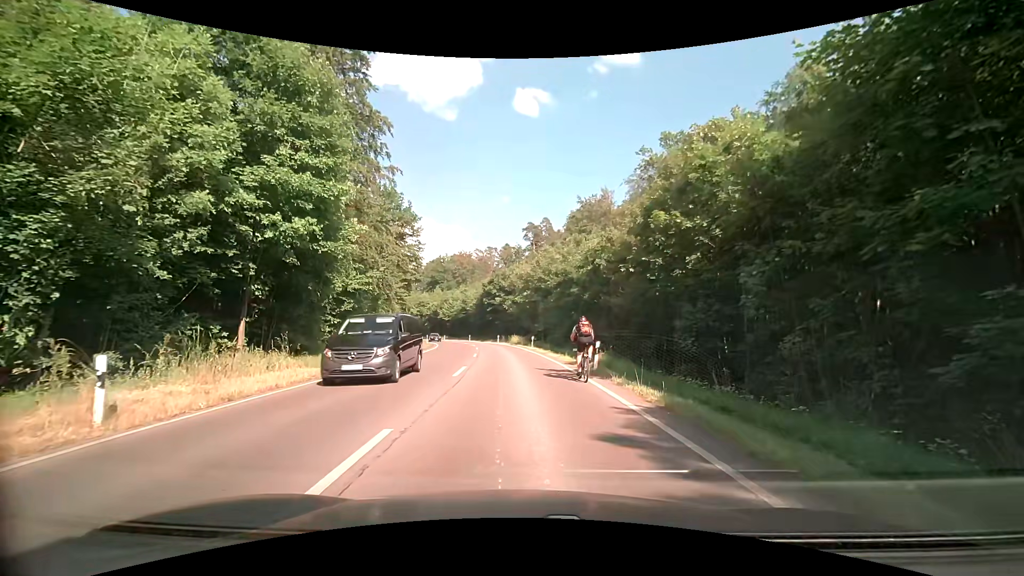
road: secondary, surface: asphalt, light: Day
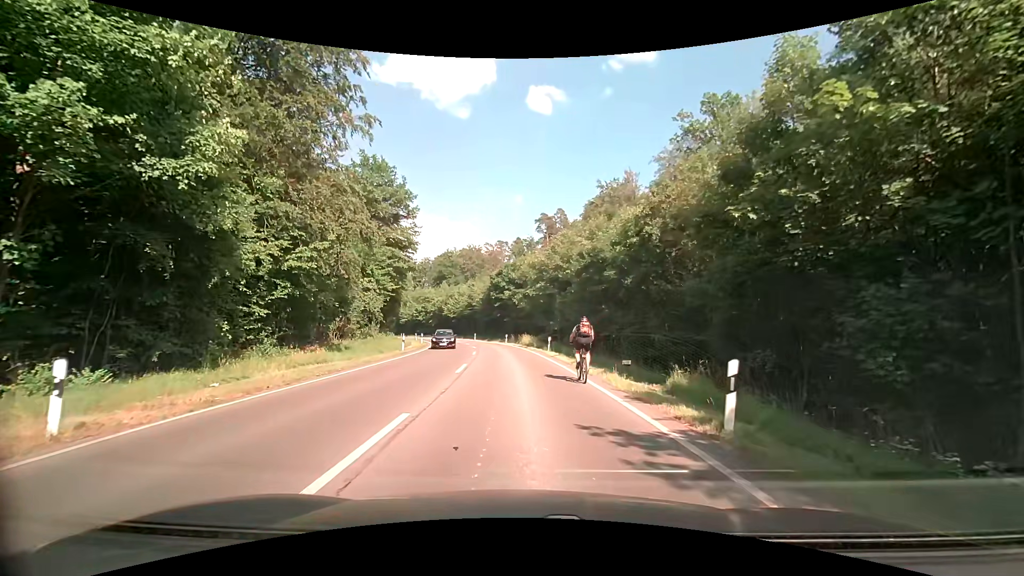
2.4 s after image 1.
(+0.1, +10.8) m; +1°
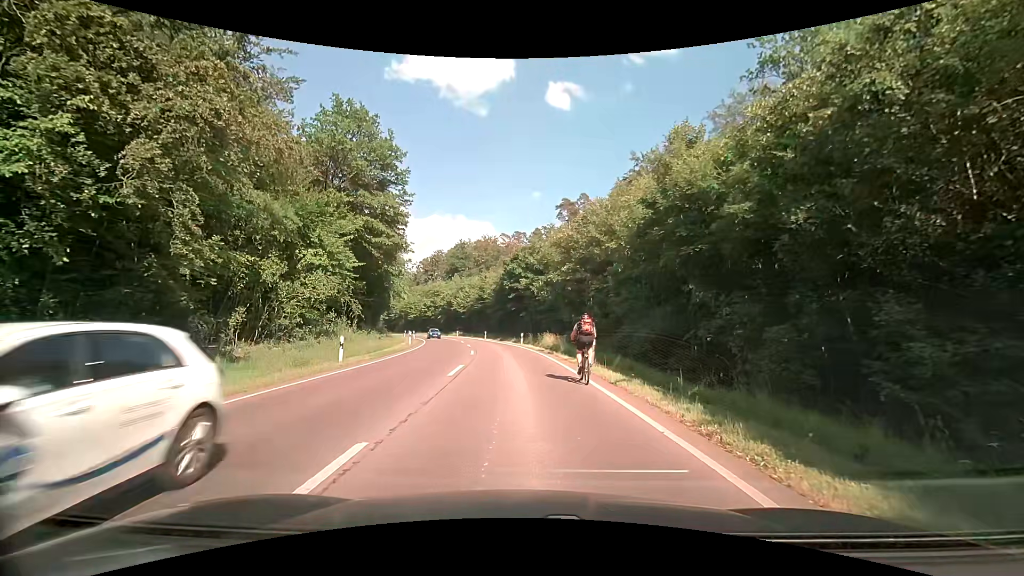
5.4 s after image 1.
(-0.4, +14.2) m; -4°
(0, +10) (0, +20) (-1, +30) (-2, +40) (-3, +50) (-5, +60) (-7, +69) (-9, +79) (-12, +89) (-15, +98) m
